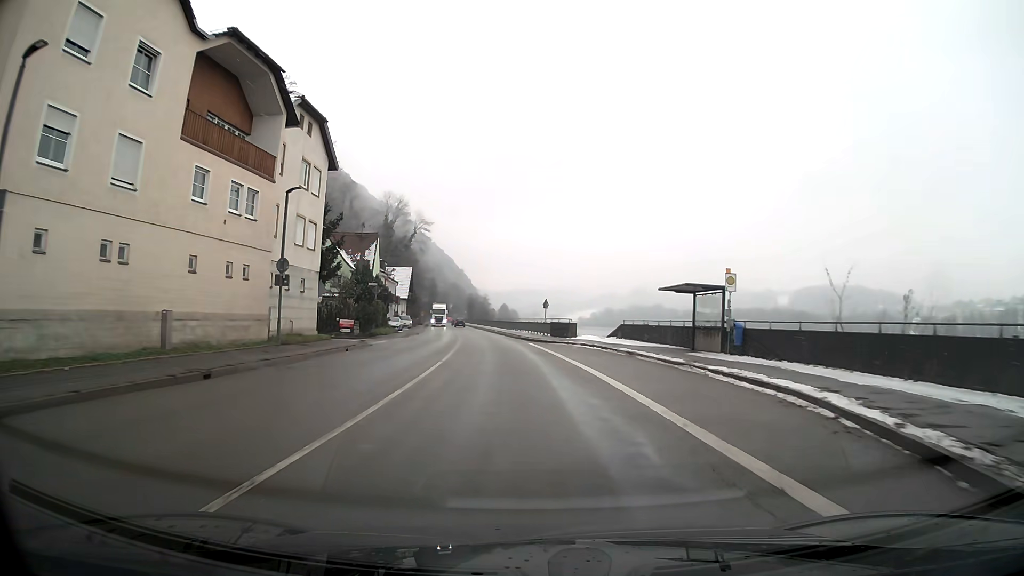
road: primary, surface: asphalt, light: Day
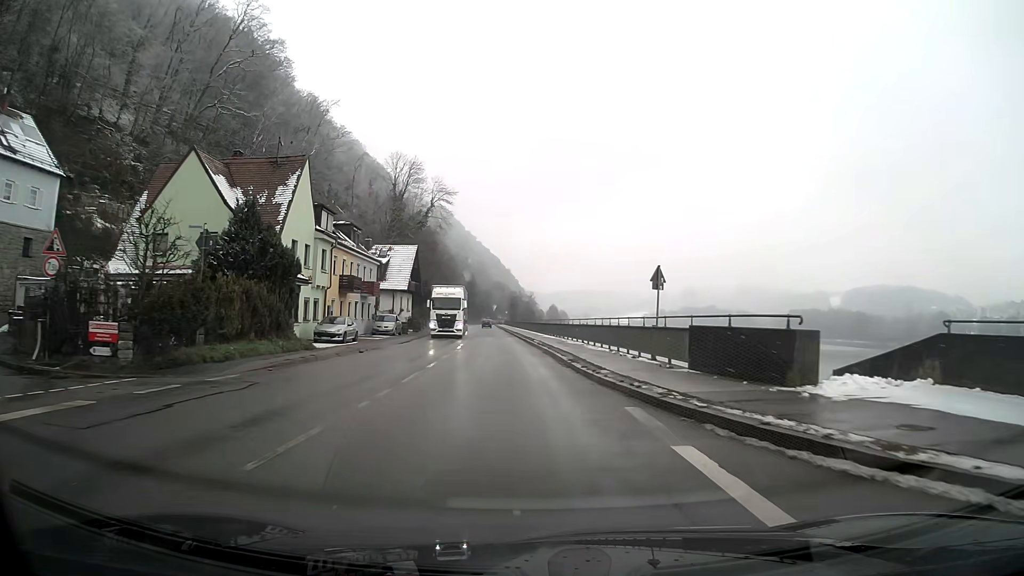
(-1.3, +33.2) m; -4°
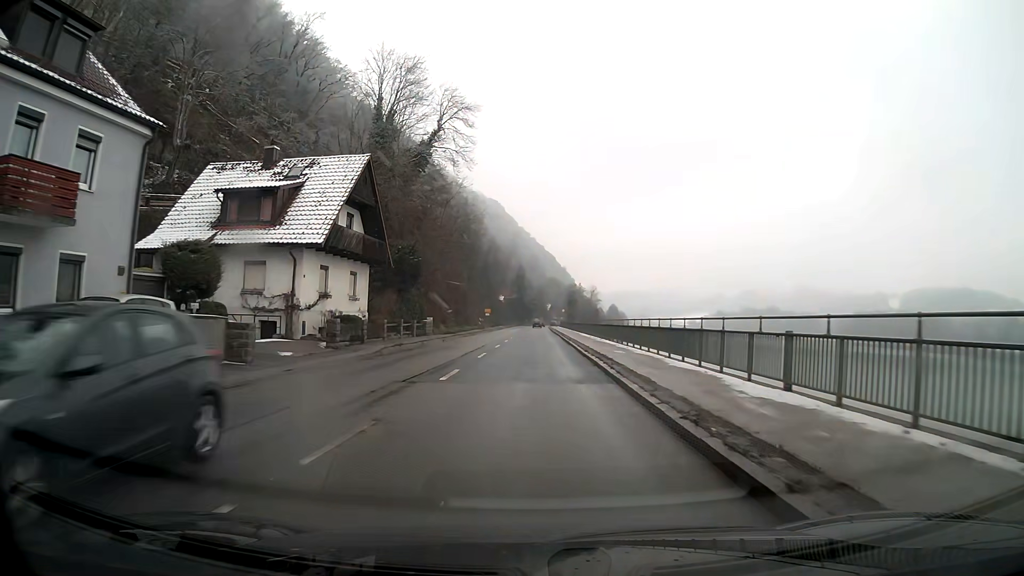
(-1.7, +40.2) m; -4°
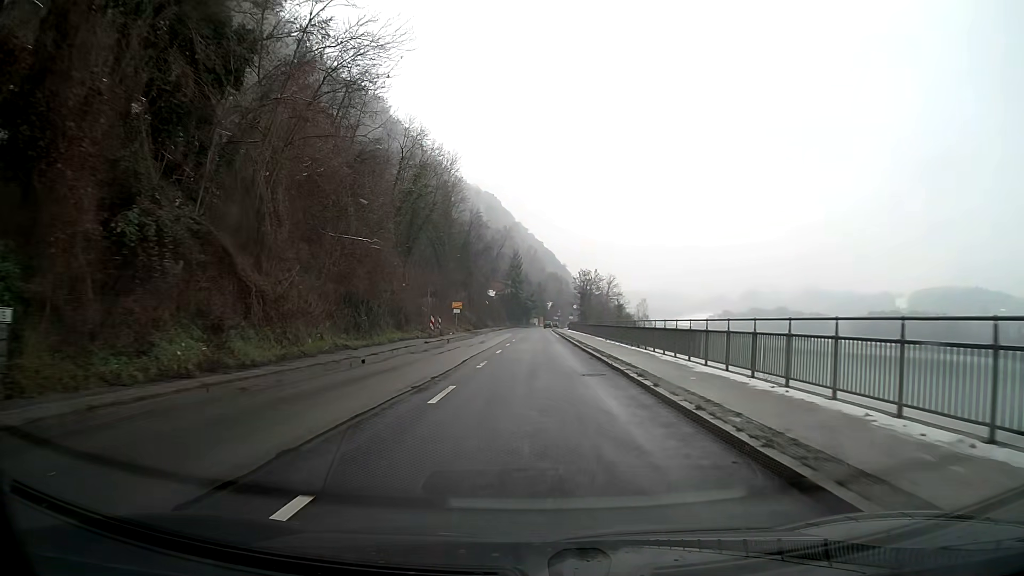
(0.0, +40.2) m; 0°
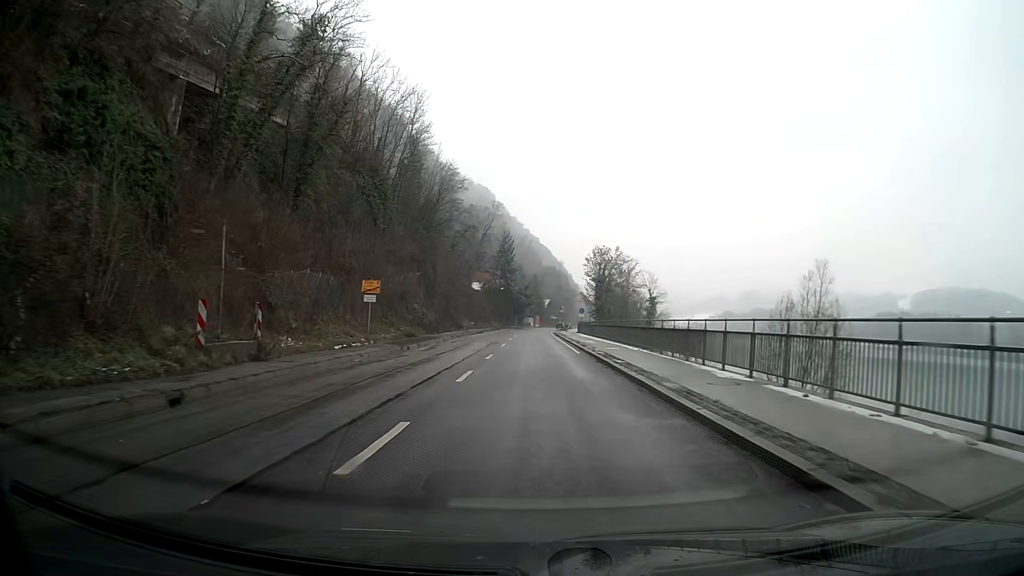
(+0.2, +32.3) m; +1°
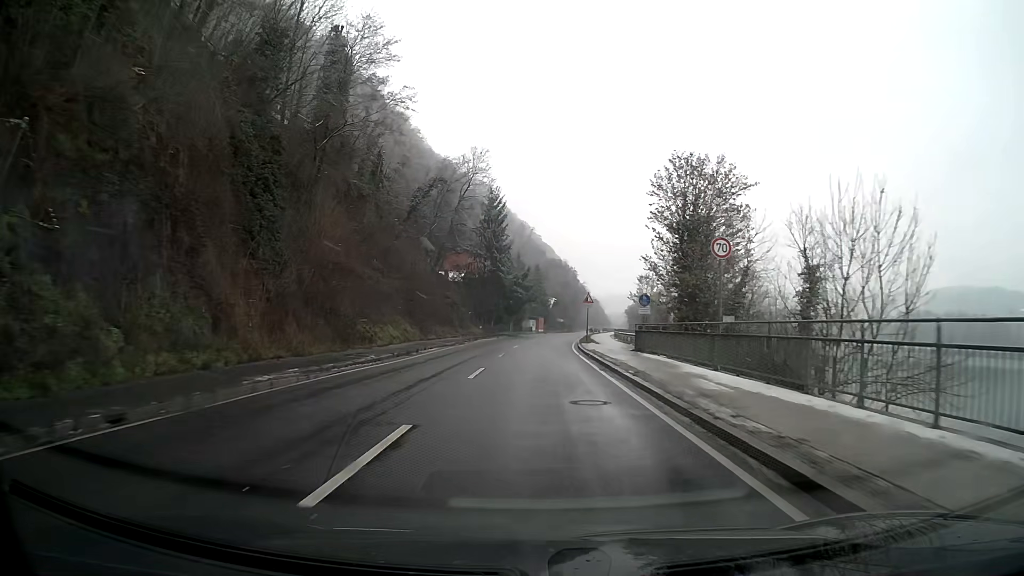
(-0.1, +42.4) m; 0°
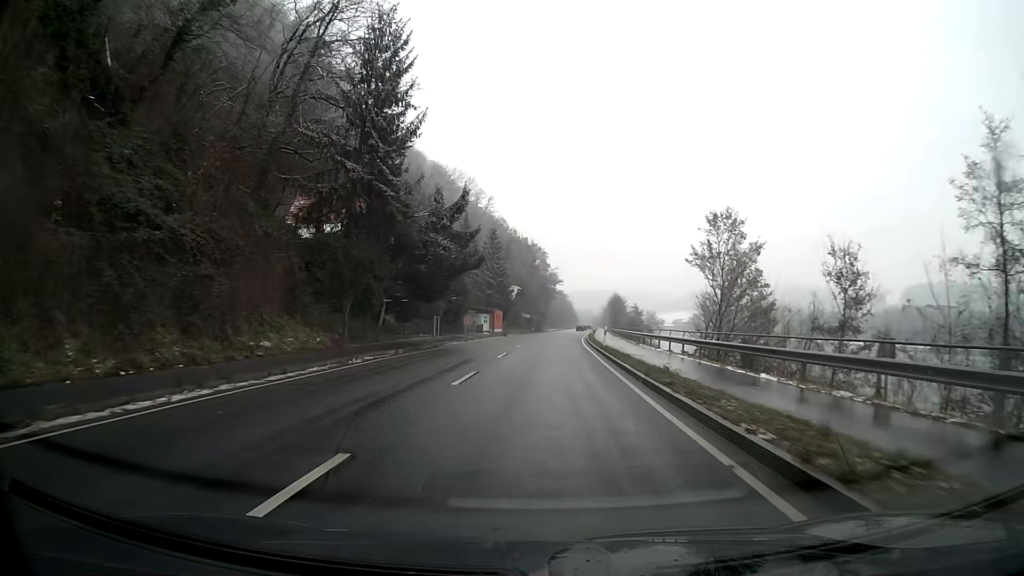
(+1.5, +50.4) m; +4°
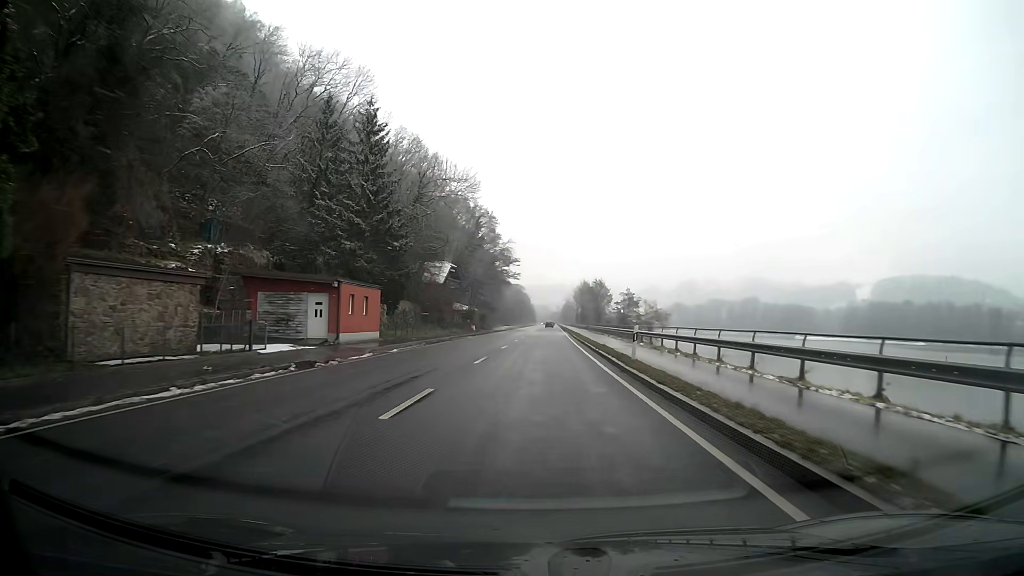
(+1.7, +53.6) m; +3°
